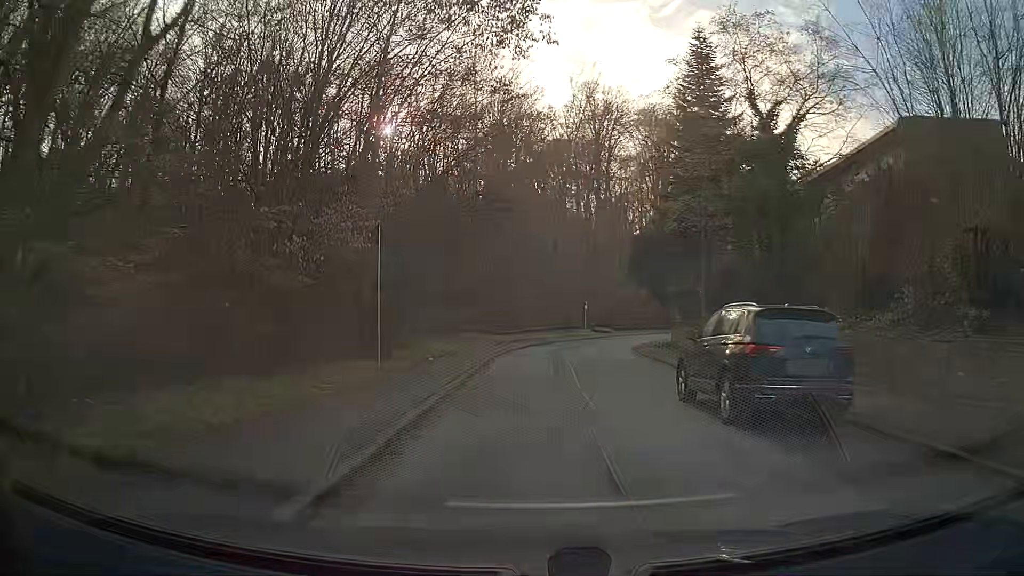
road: residential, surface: asphalt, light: Day
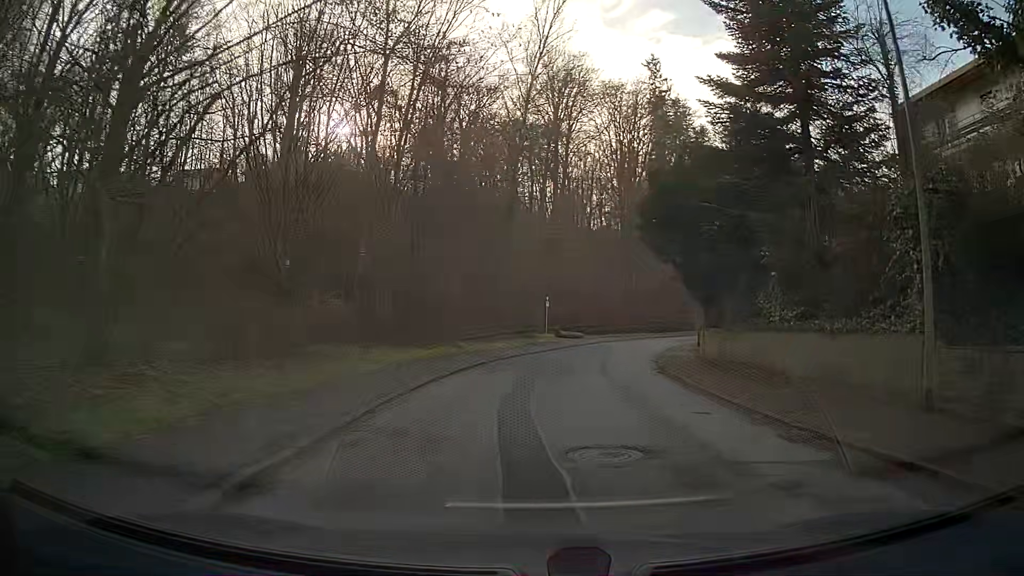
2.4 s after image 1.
(+0.7, +18.4) m; +6°
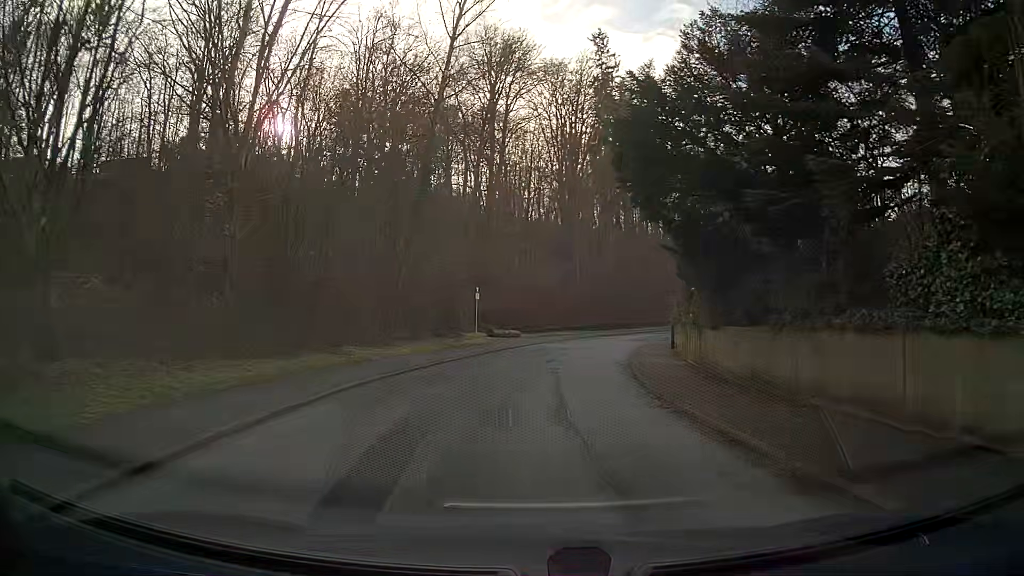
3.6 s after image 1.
(+0.4, +9.2) m; +5°
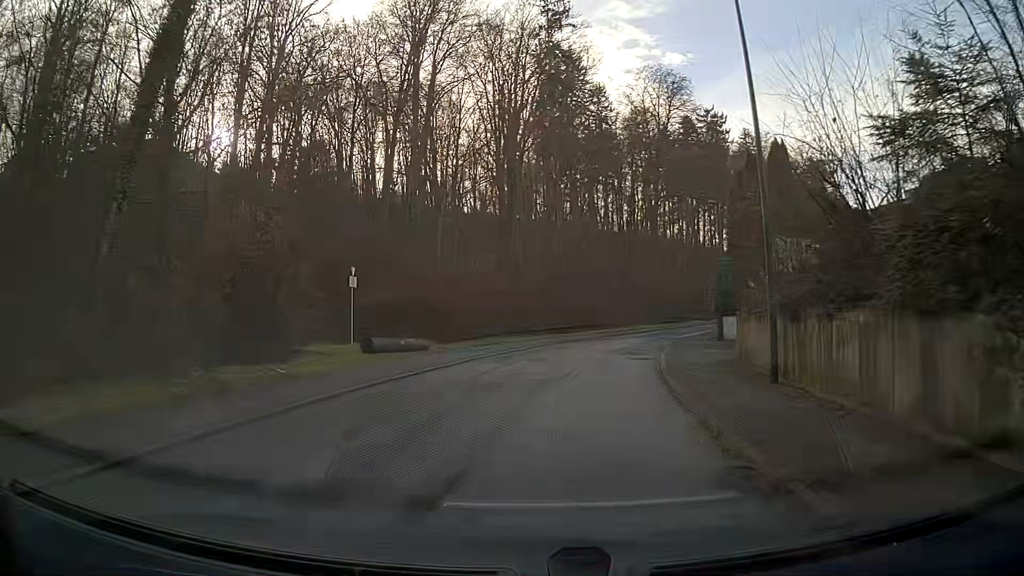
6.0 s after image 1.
(+0.8, +18.6) m; +5°
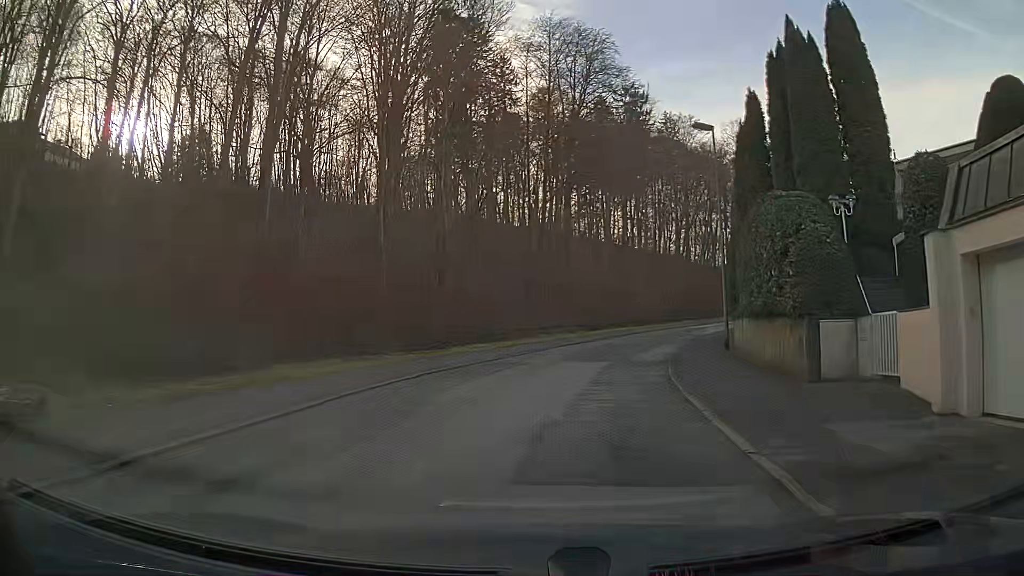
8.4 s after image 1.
(+1.4, +18.4) m; +9°
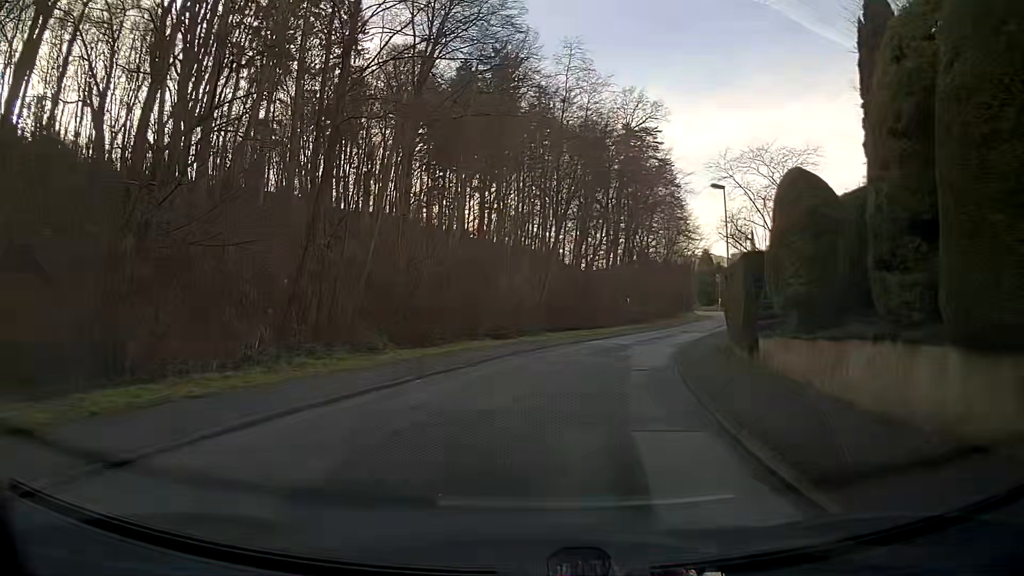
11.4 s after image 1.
(+2.3, +22.9) m; +12°
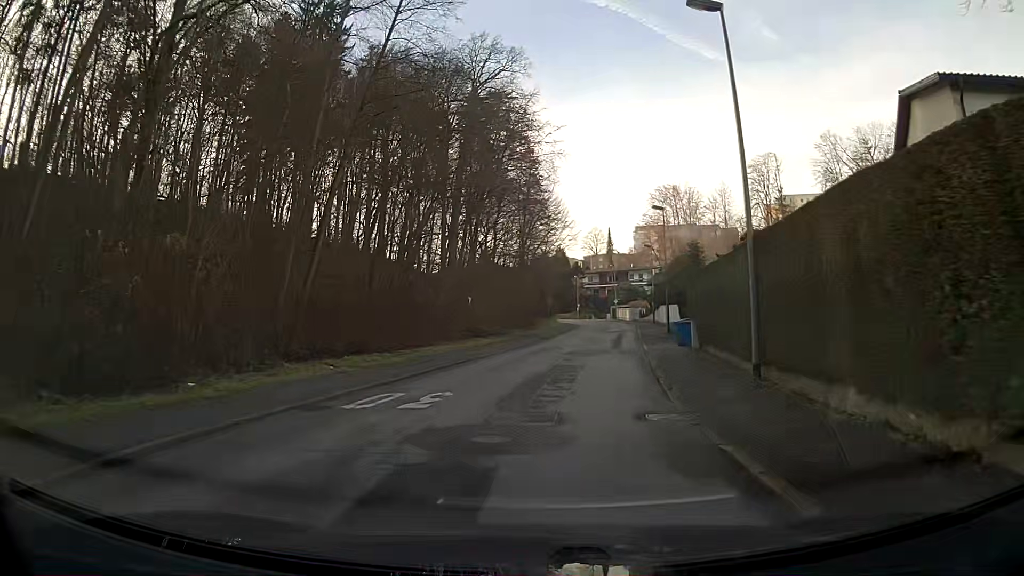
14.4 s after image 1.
(+3.0, +22.8) m; +14°
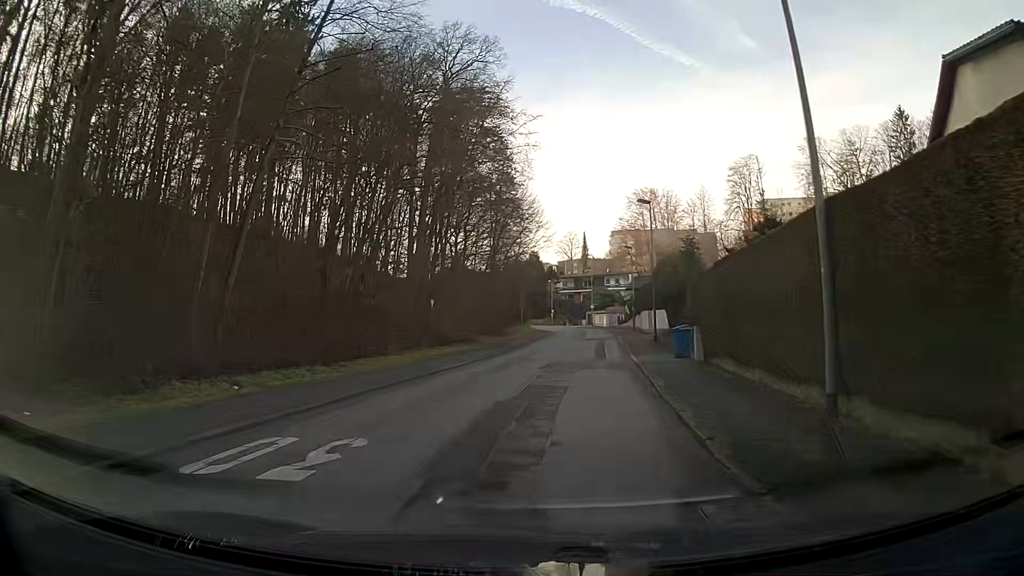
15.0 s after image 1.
(+0.1, +4.6) m; +2°
(0, +10) (+1, +20) (+2, +30) (+3, +40) (+4, +50) (+5, +60) (+5, +70) (+5, +80) (+4, +90) (+2, +100) m
